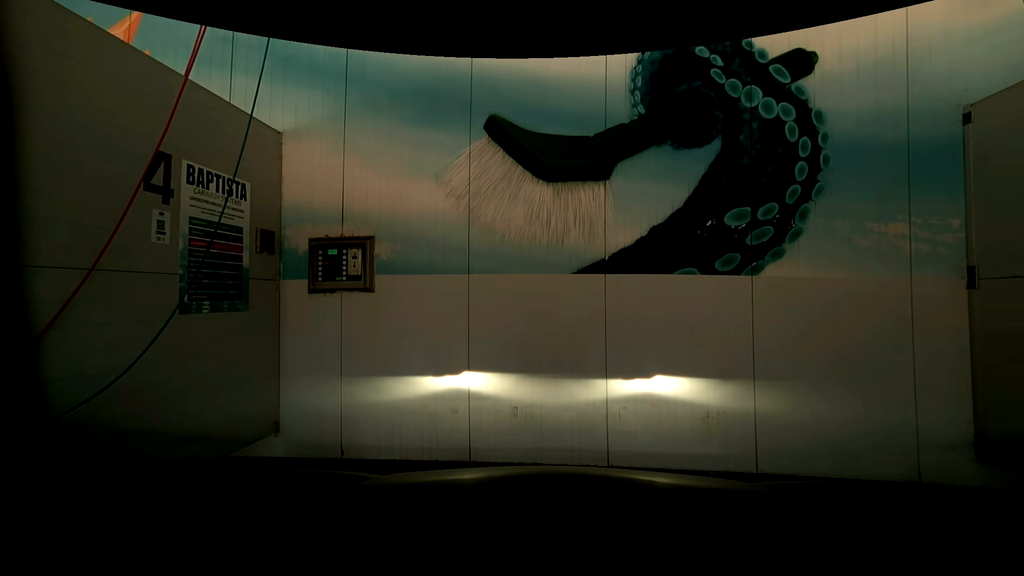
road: service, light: Day
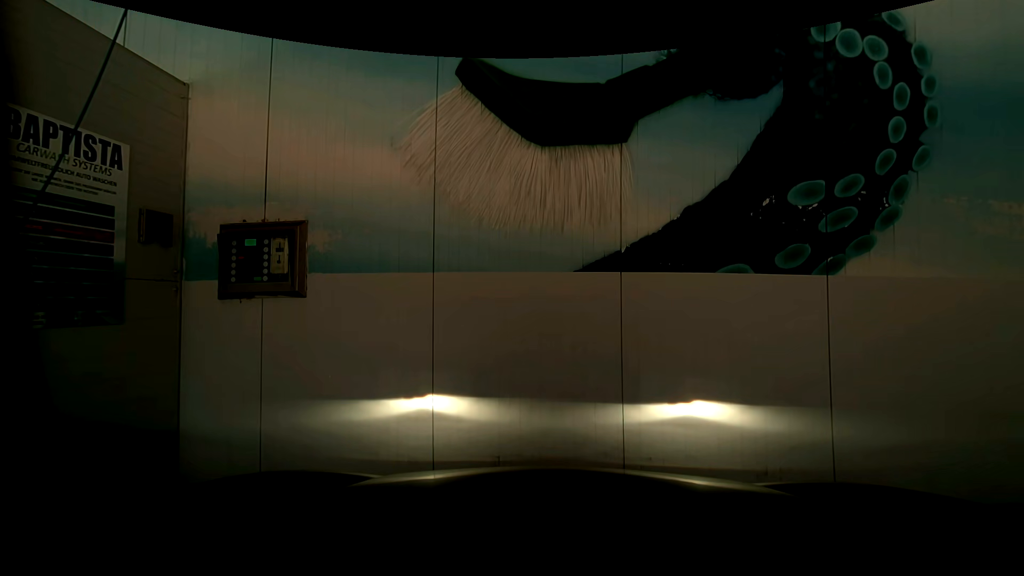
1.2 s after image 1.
(0.0, +1.0) m; 0°
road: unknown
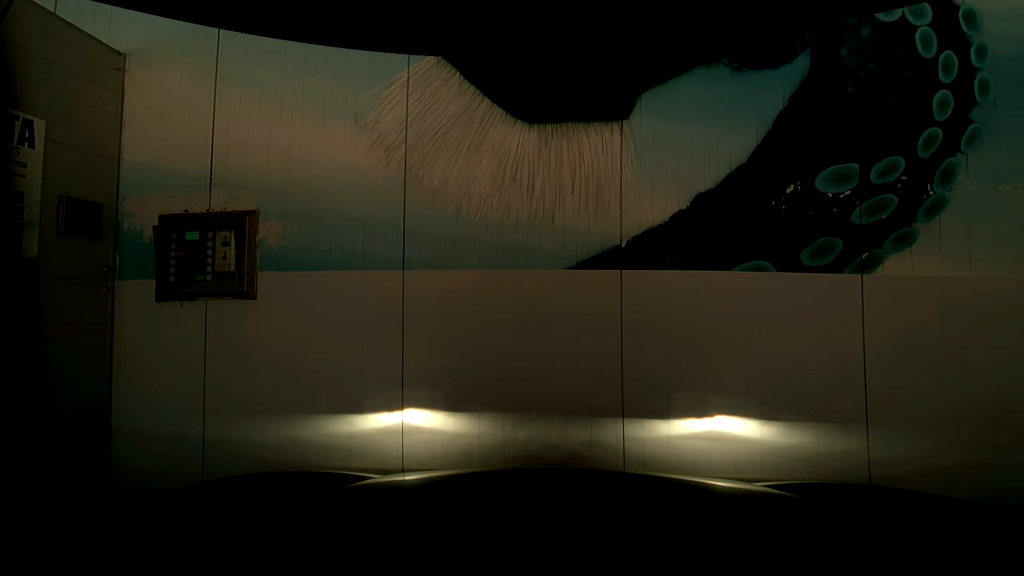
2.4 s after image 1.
(0.0, +0.4) m; 0°
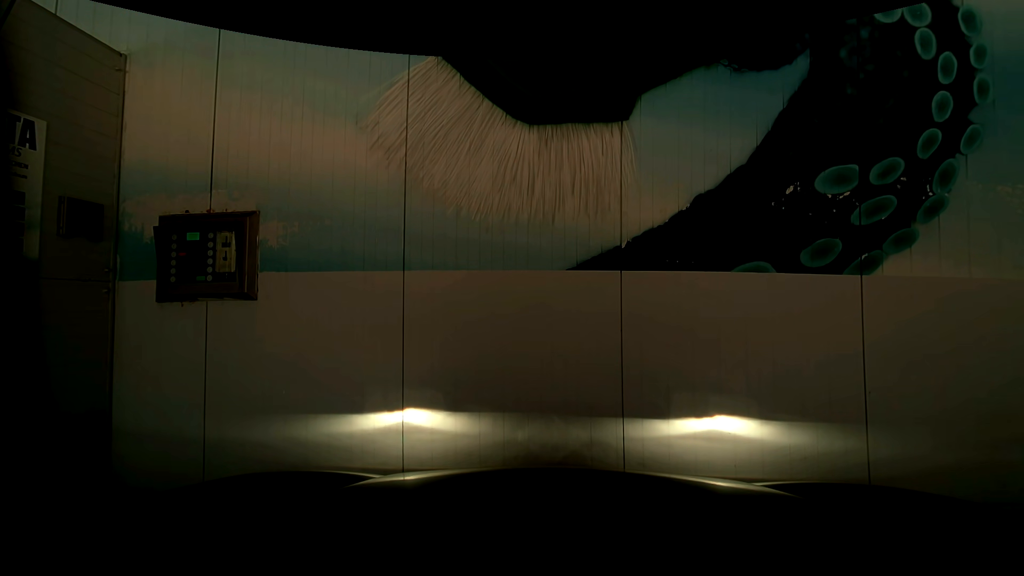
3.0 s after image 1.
(0.0, 0.0) m; 0°
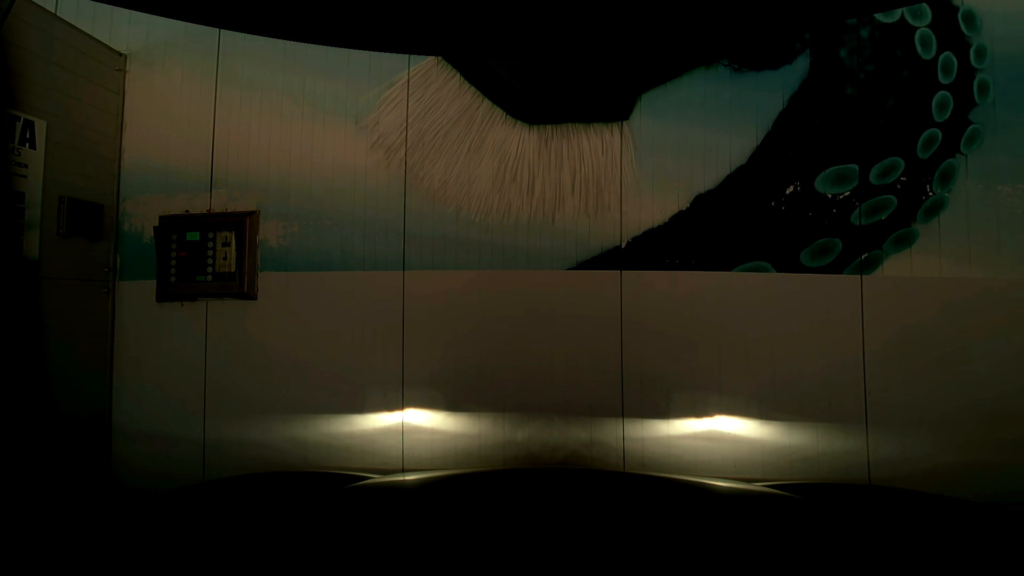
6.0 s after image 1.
(0.0, 0.0) m; 0°
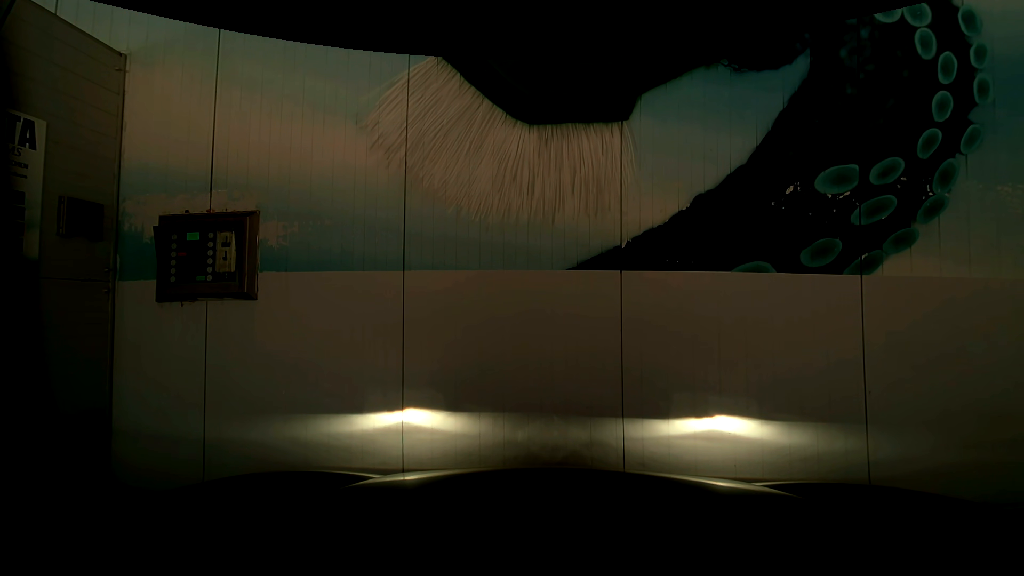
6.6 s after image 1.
(0.0, 0.0) m; 0°
